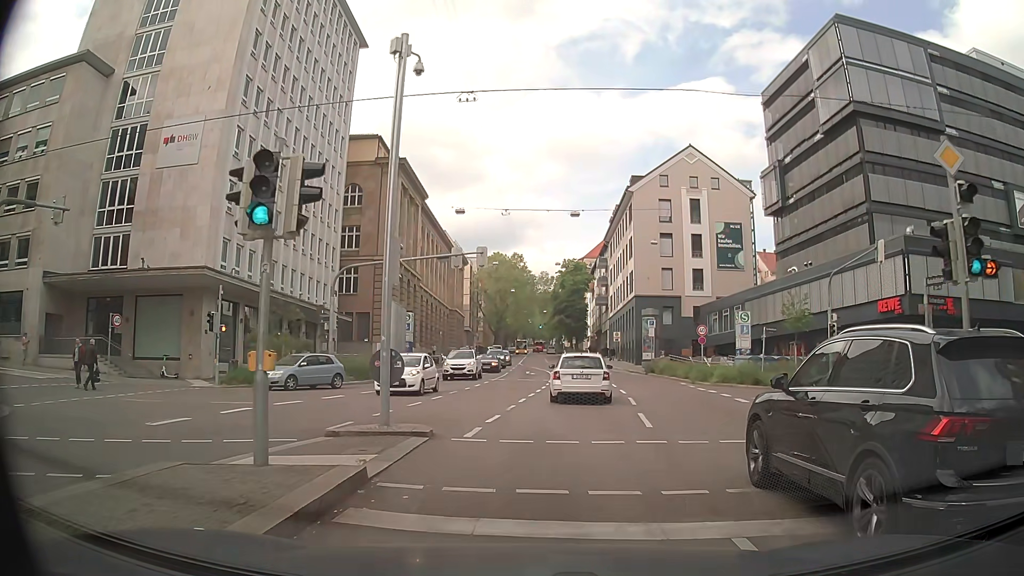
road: secondary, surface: asphalt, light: Day
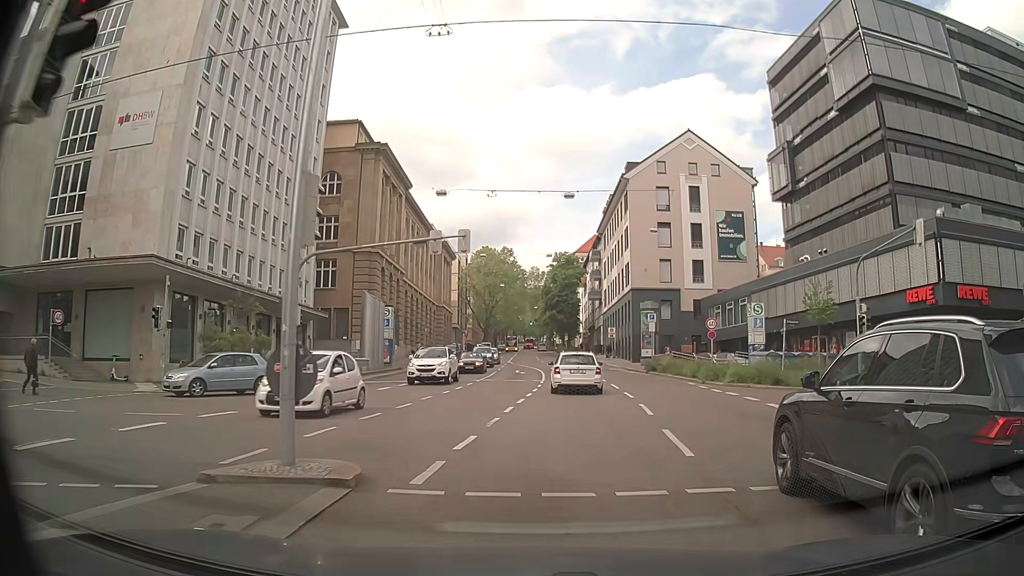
(0.0, +4.3) m; 0°
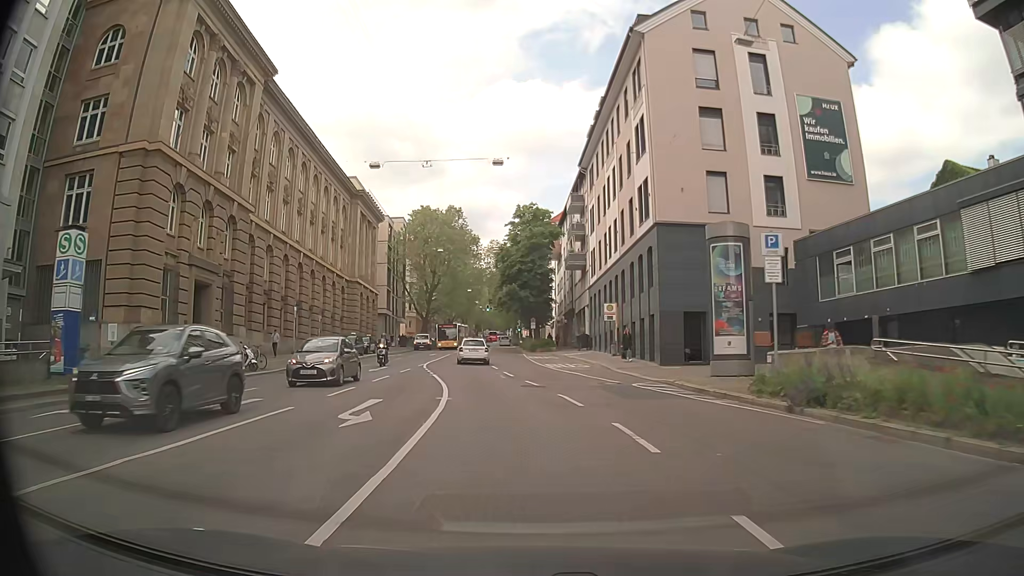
(+2.1, +32.1) m; +3°
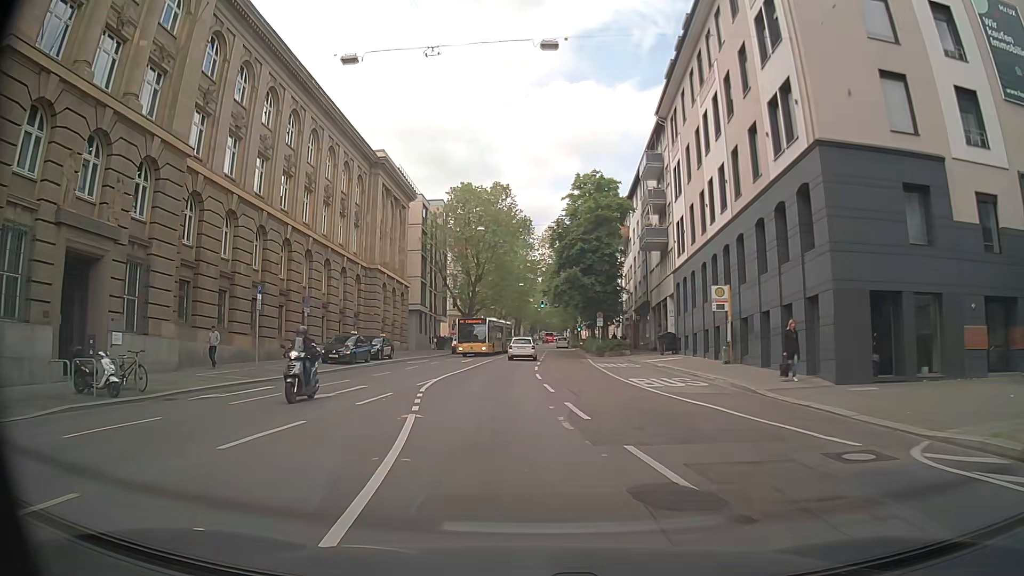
(-0.6, +14.4) m; -5°
